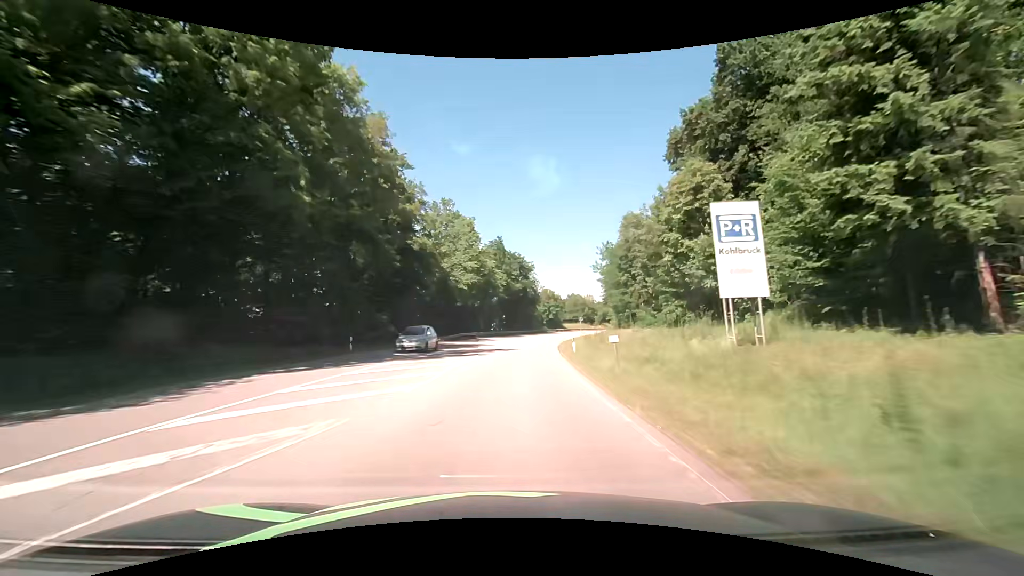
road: secondary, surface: asphalt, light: Day
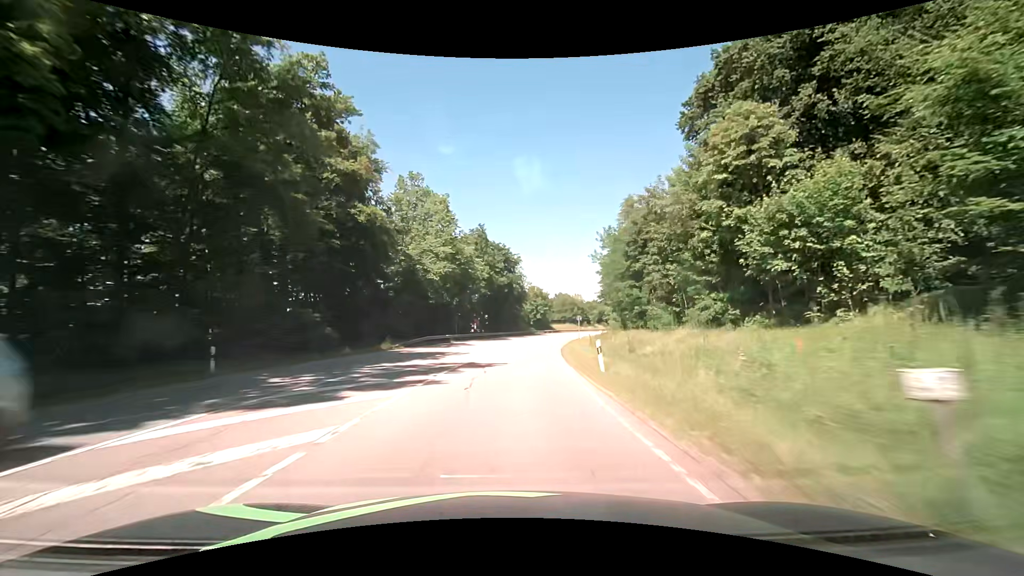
(+0.2, +12.5) m; +1°
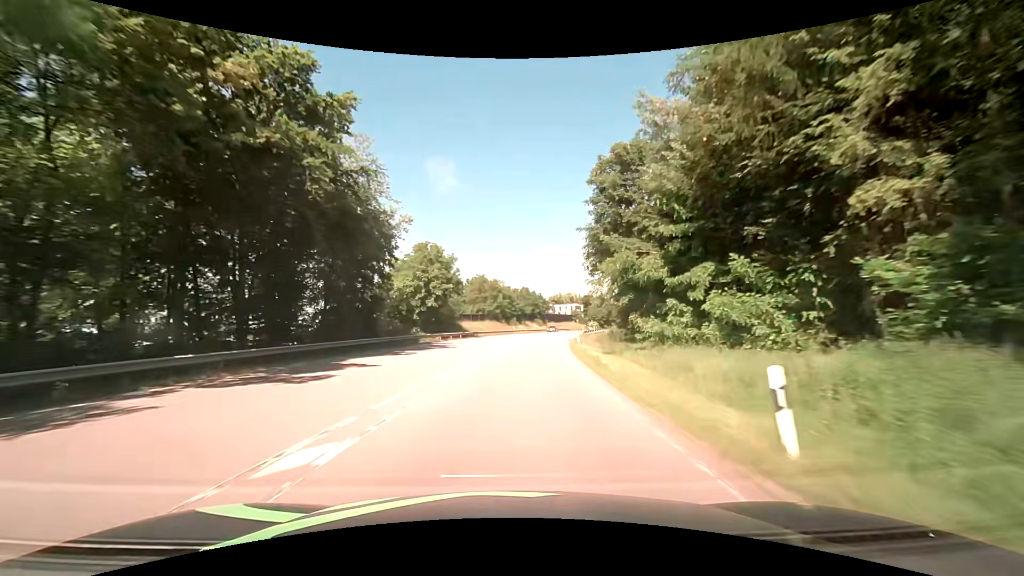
(+5.9, +62.5) m; +10°
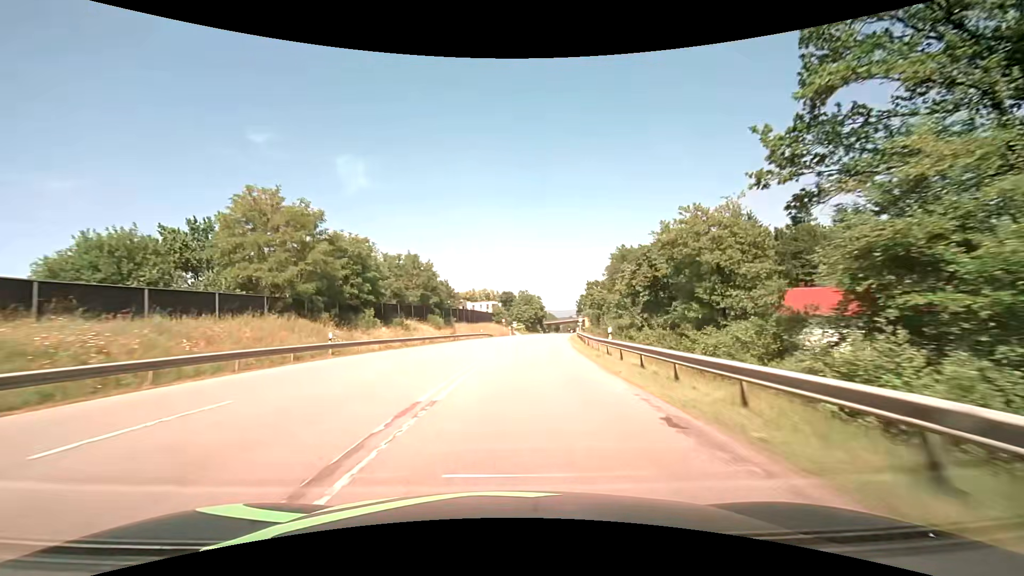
(+5.1, +61.4) m; +9°
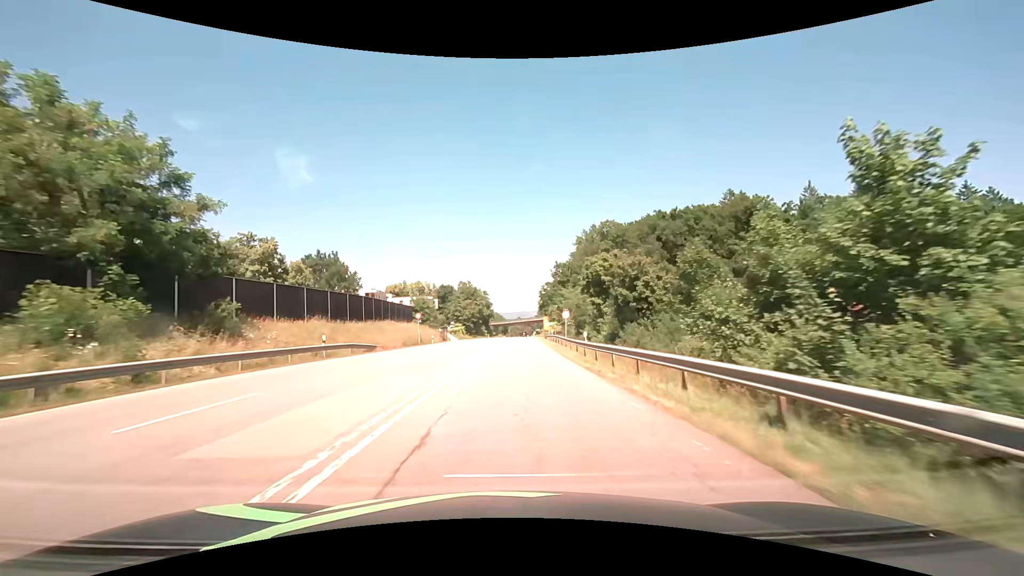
(+3.2, +45.7) m; +7°
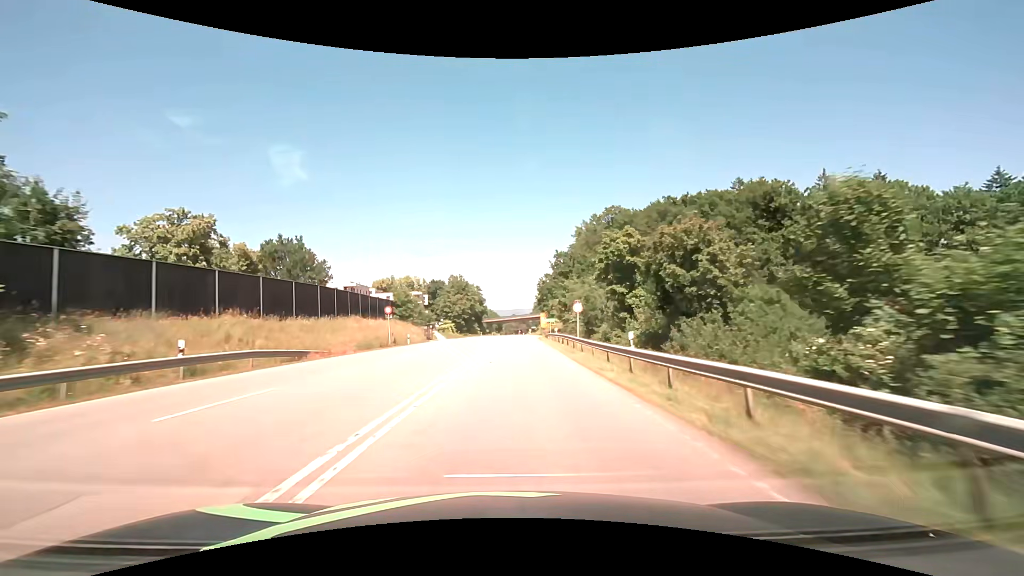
(+0.1, +11.2) m; 0°
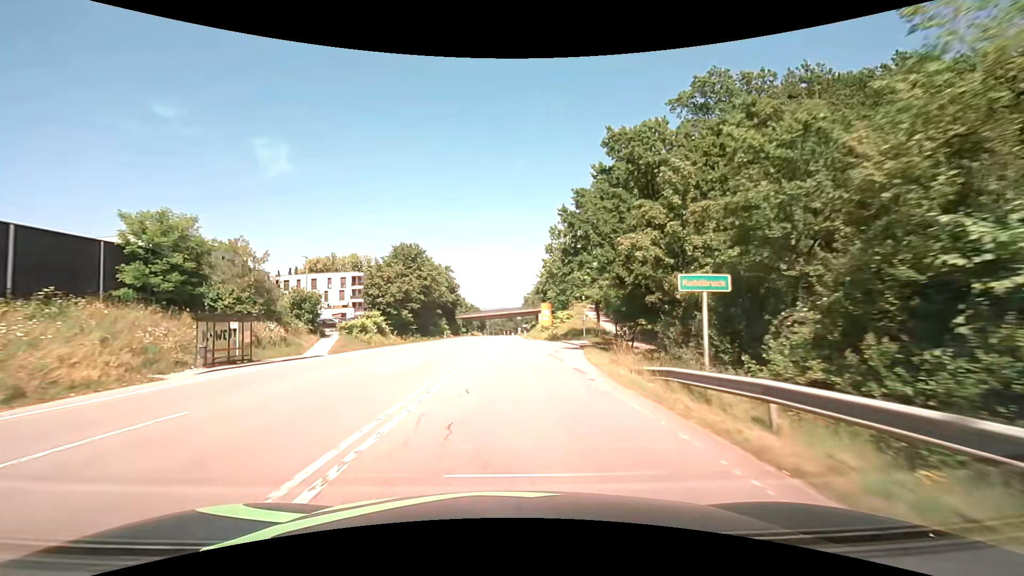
(+1.1, +52.9) m; +2°
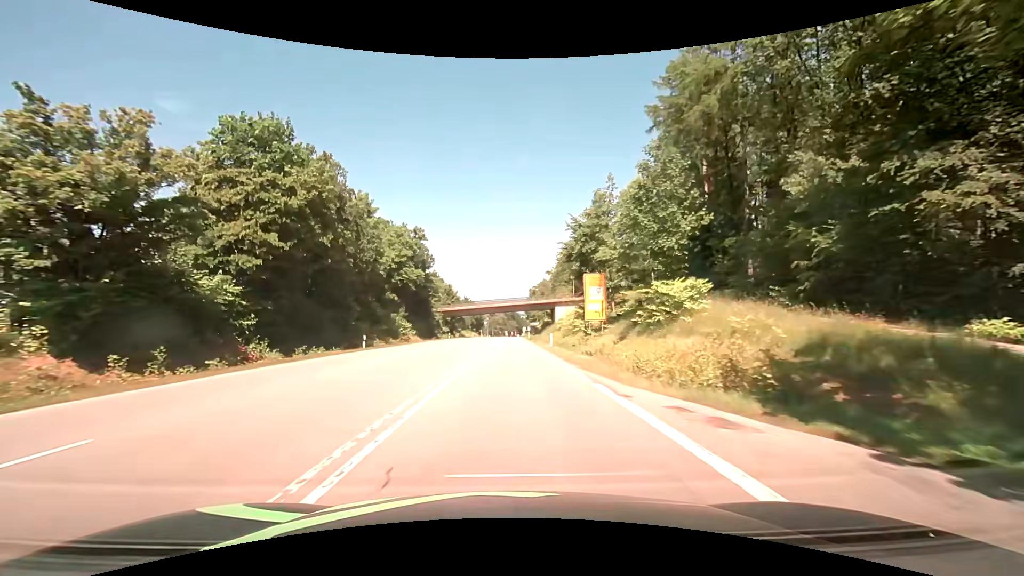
(-0.2, +47.8) m; -1°
(0, +10) (0, +20) (0, +30) (0, +40) (0, +50) (+1, +60) (+1, +70) (+1, +80) (+1, +90) (+1, +100) m
